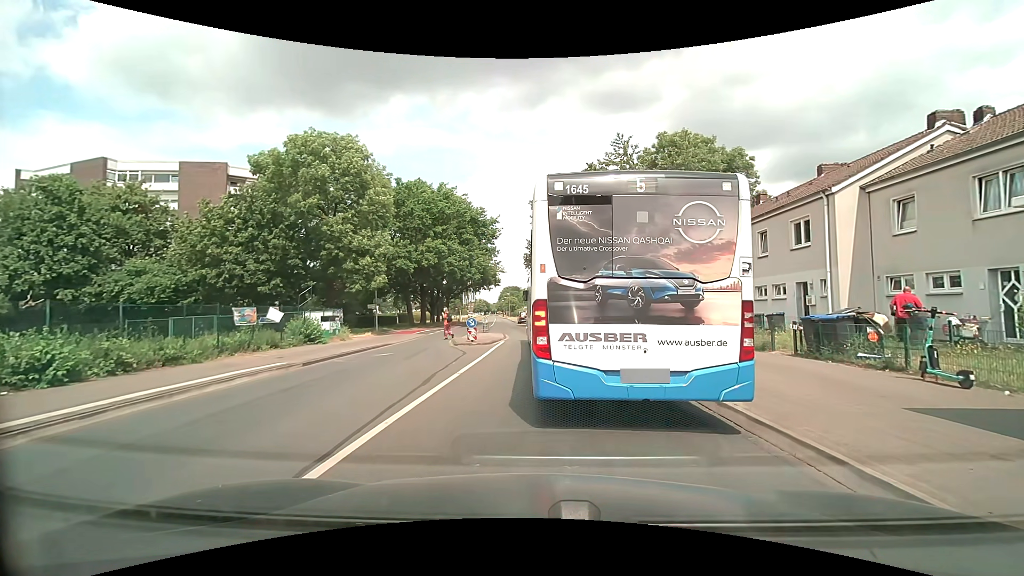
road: tertiary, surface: asphalt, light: Day
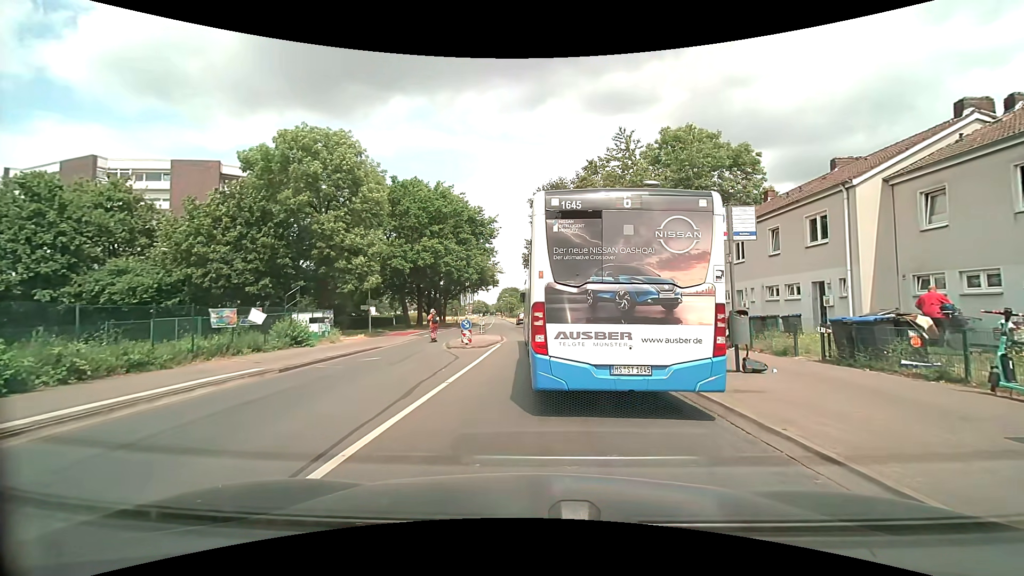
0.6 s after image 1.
(0.0, +1.4) m; 0°
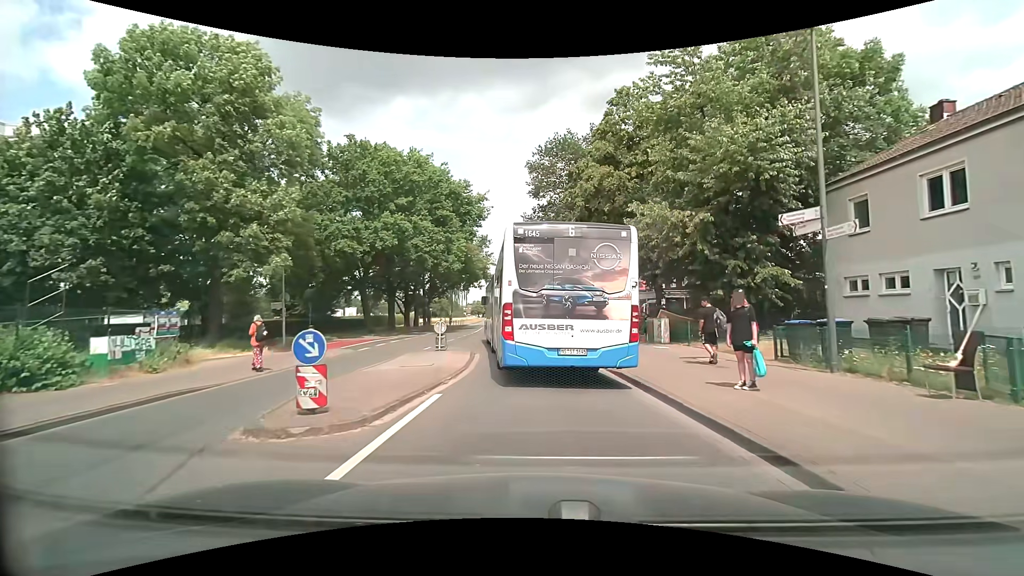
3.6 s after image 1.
(0.0, +14.2) m; -1°
(0, +10) (-1, +20) (-2, +30) (-3, +40) (-4, +50) (-4, +60) (-5, +70) (-6, +80) (-6, +90) (-7, +100) m
